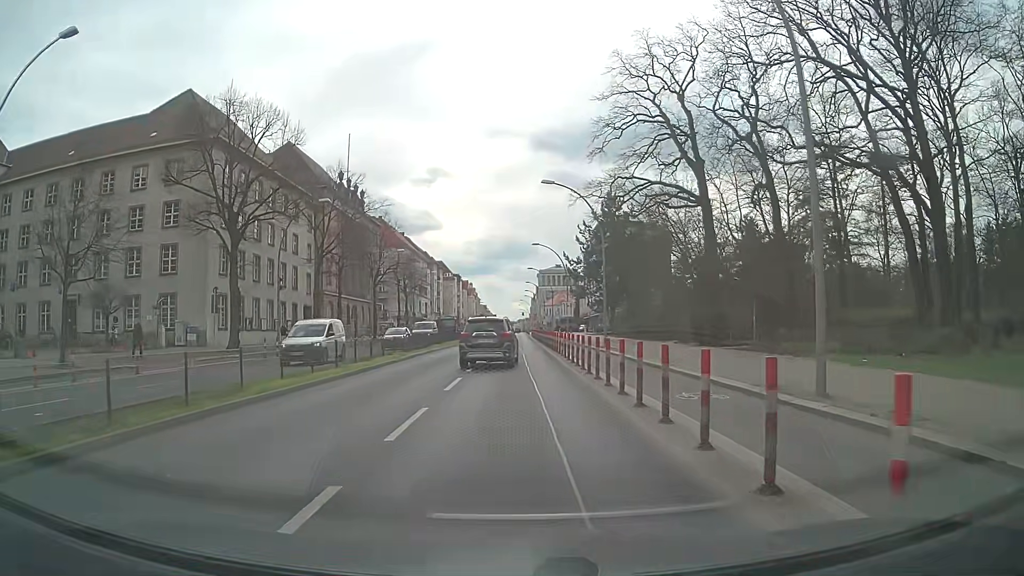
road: primary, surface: asphalt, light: Day
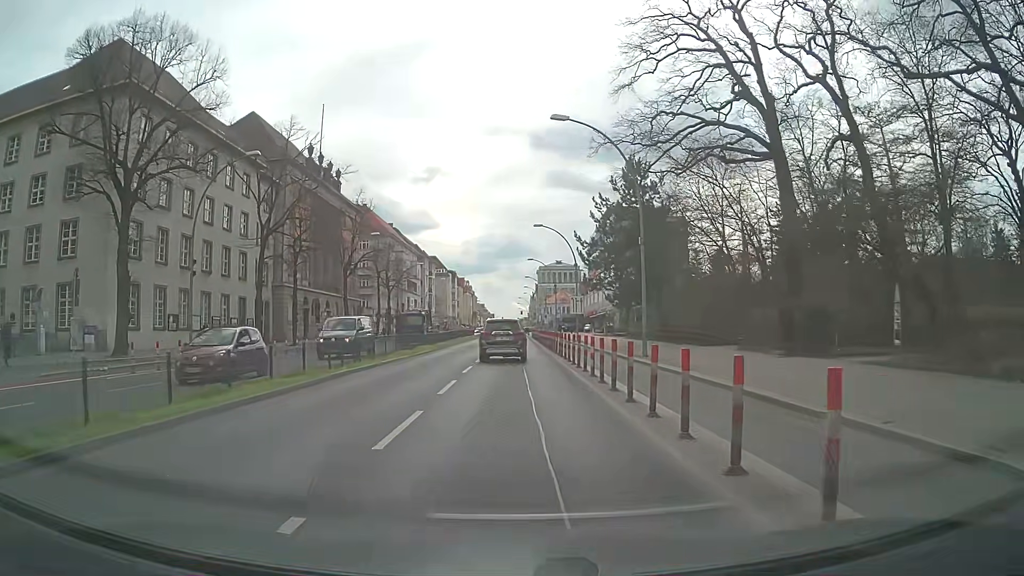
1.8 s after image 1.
(0.0, +13.3) m; 0°
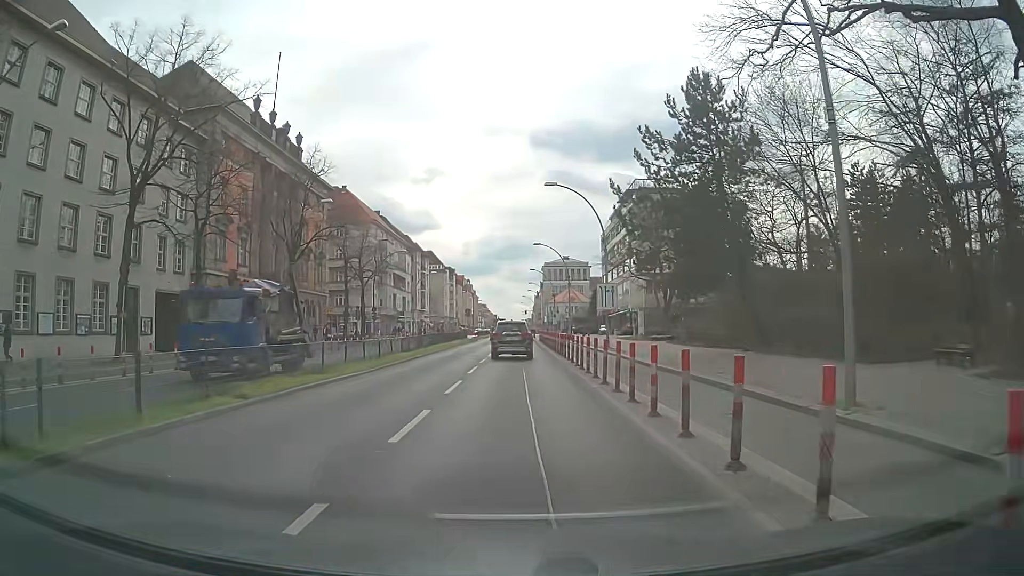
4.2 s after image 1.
(-0.2, +17.9) m; -1°
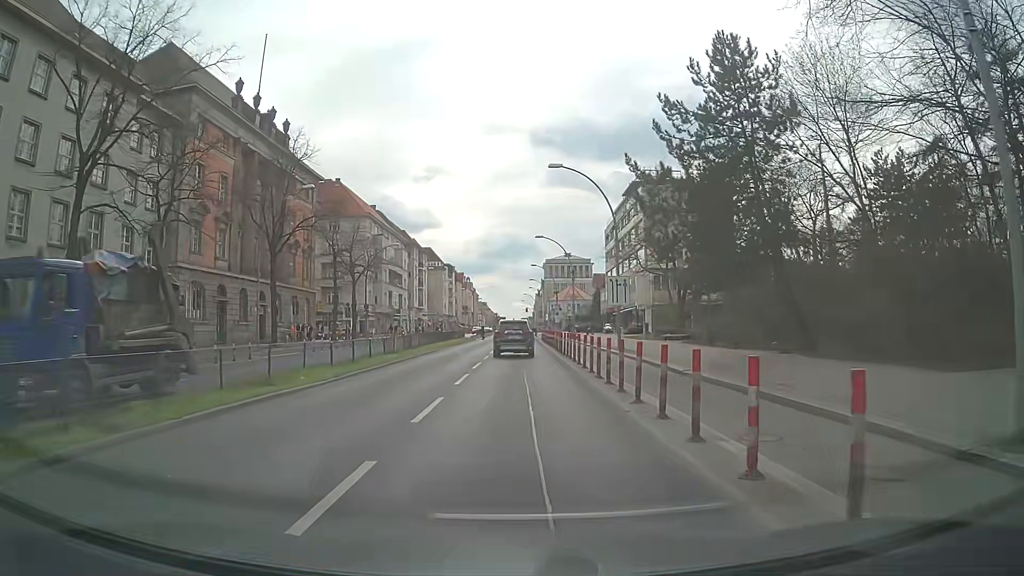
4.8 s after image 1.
(0.0, +4.5) m; 0°
(0, +10) (0, +20) (0, +30) (0, +40) (0, +50) (0, +60) (0, +70) (+1, +80) (+1, +90) (+1, +100) m
